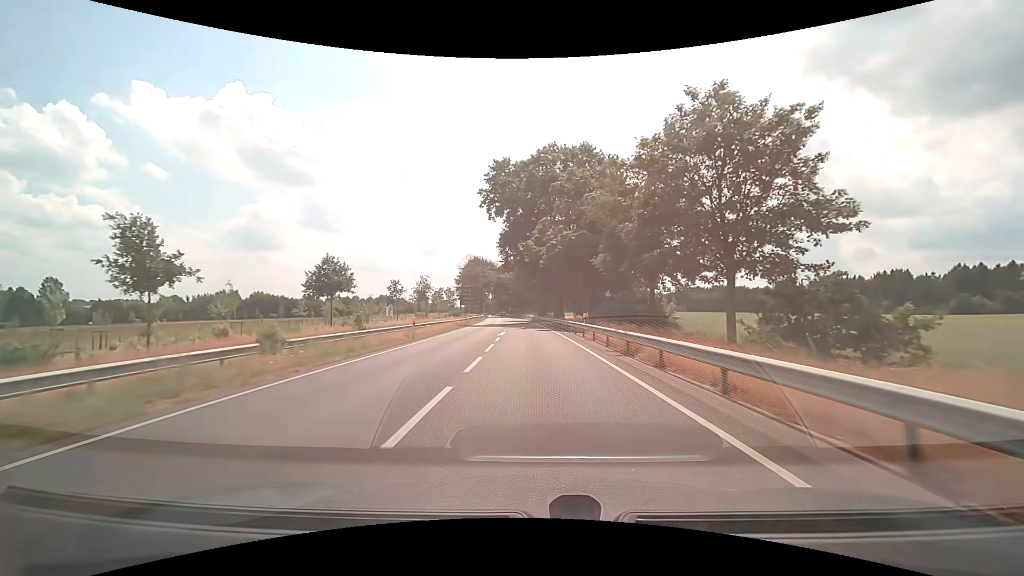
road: primary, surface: asphalt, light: Day
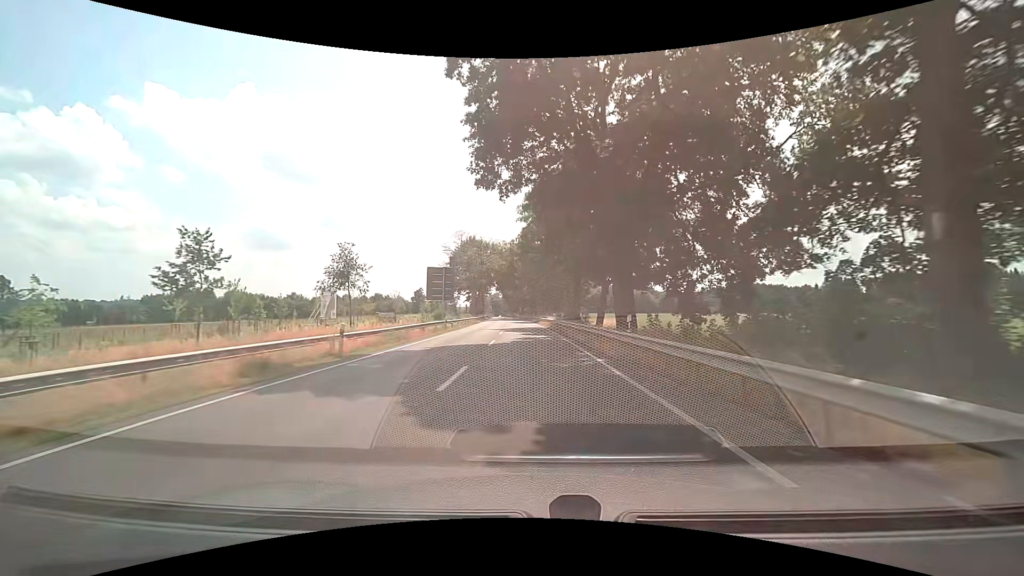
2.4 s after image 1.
(-0.4, +39.0) m; -2°
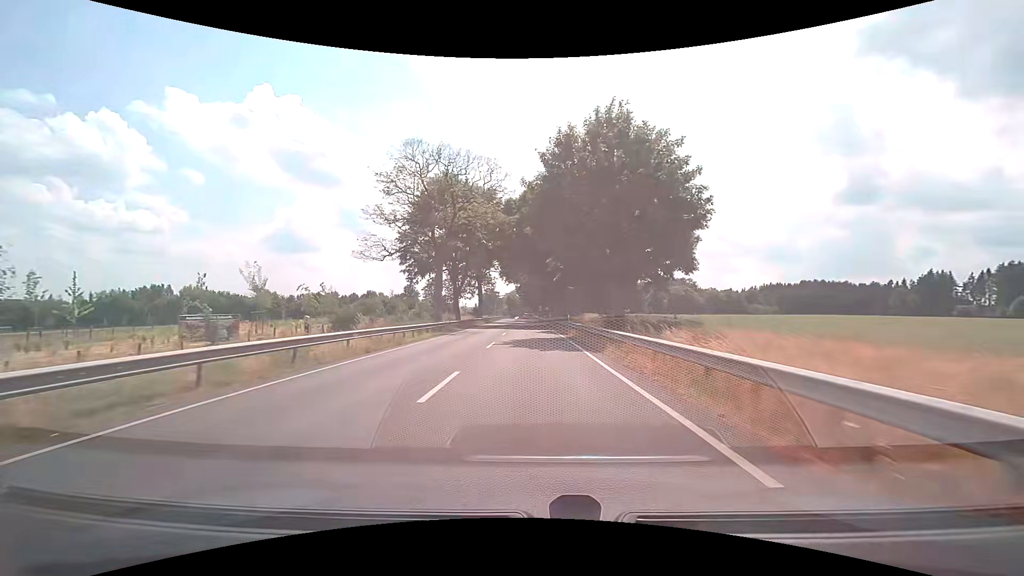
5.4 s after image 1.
(-0.8, +48.8) m; -2°
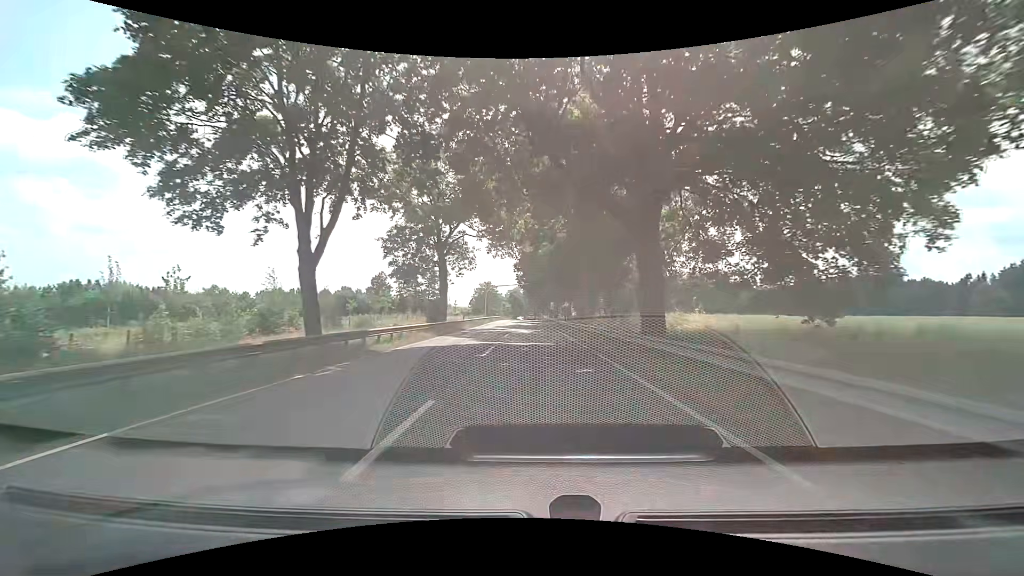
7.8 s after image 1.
(-0.5, +39.8) m; -1°
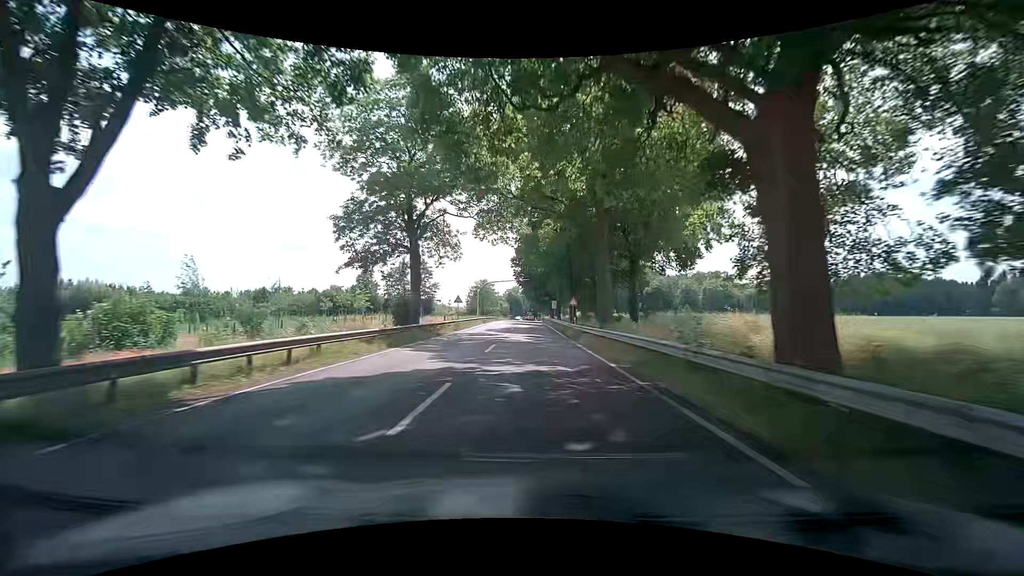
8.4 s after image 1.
(+0.1, +10.1) m; 0°
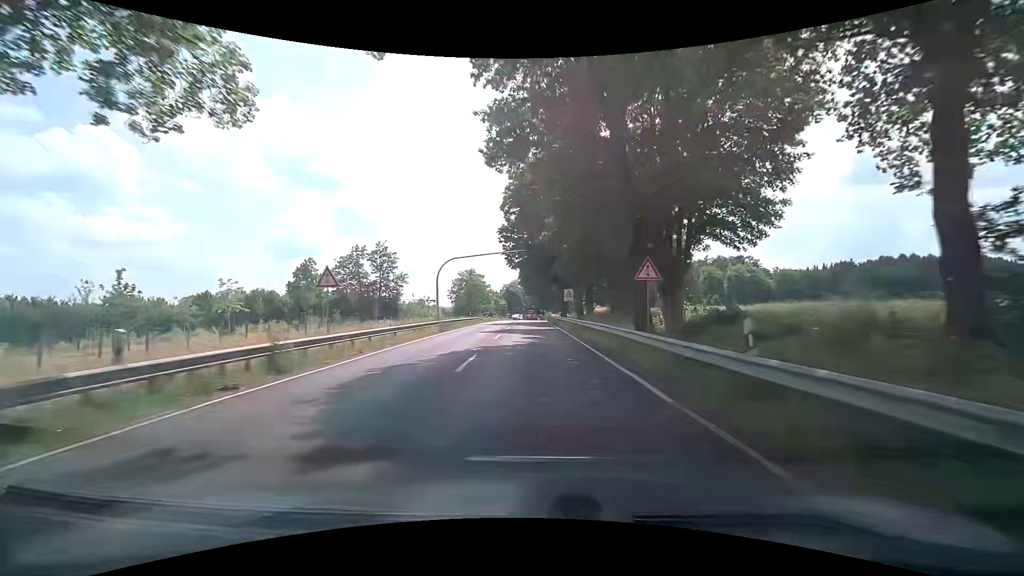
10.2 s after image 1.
(0.0, +30.4) m; 0°
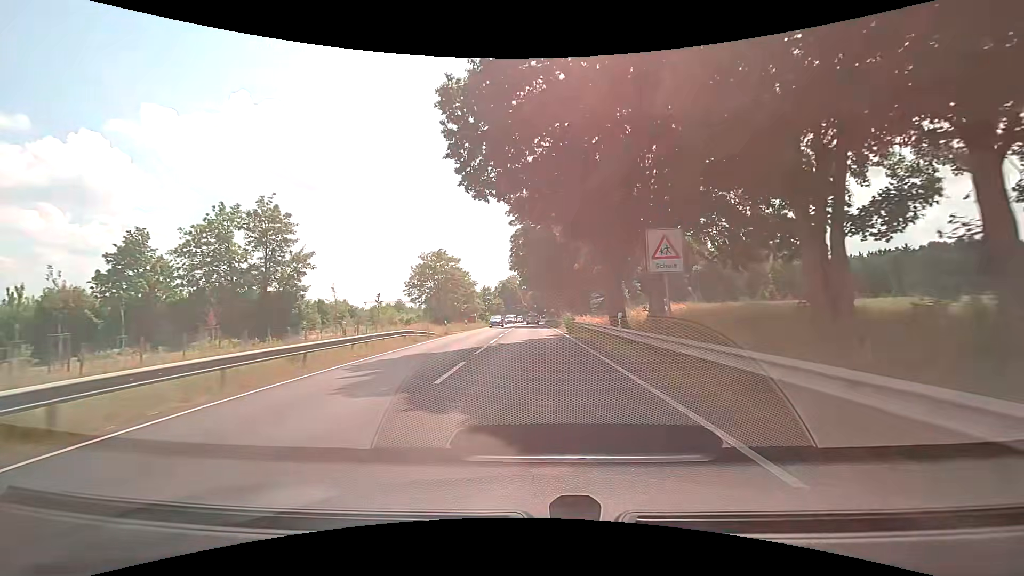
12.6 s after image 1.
(-0.1, +37.3) m; 0°
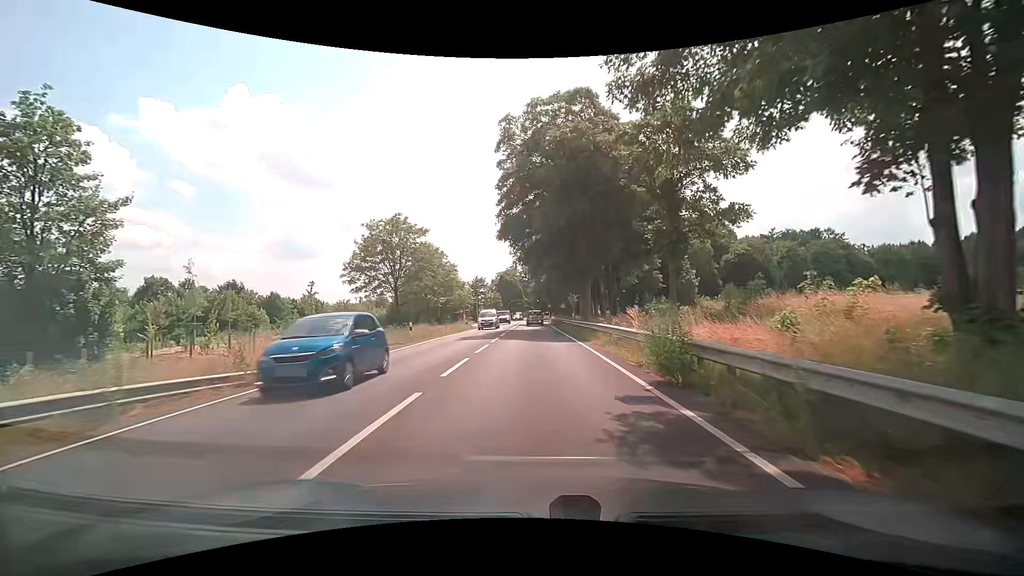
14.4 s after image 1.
(0.0, +23.3) m; 0°
(0, +10) (0, +20) (0, +30) (0, +40) (0, +50) (0, +60) (0, +70) (0, +80) (0, +90) (0, +100) m
